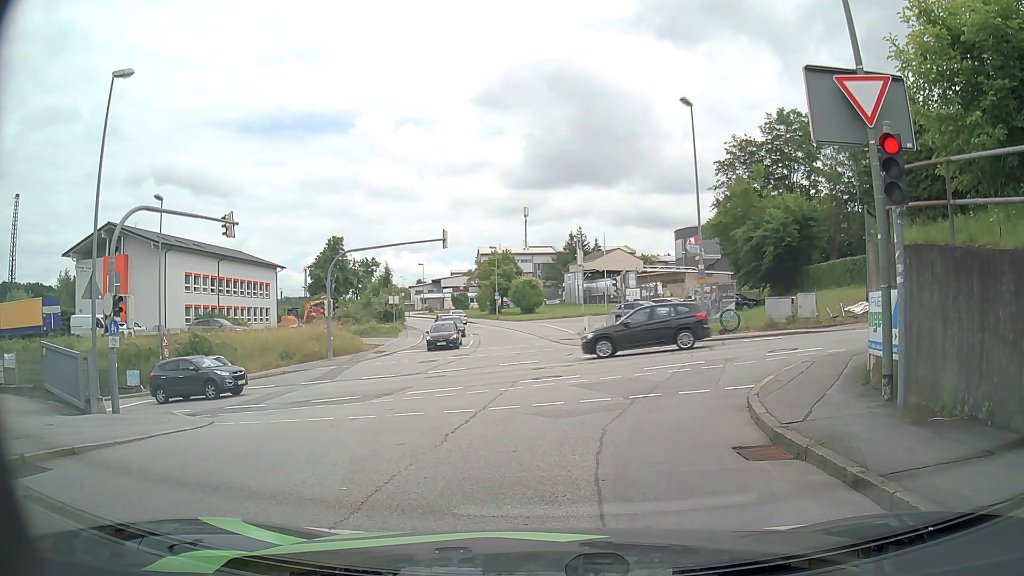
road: residential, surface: asphalt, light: Day
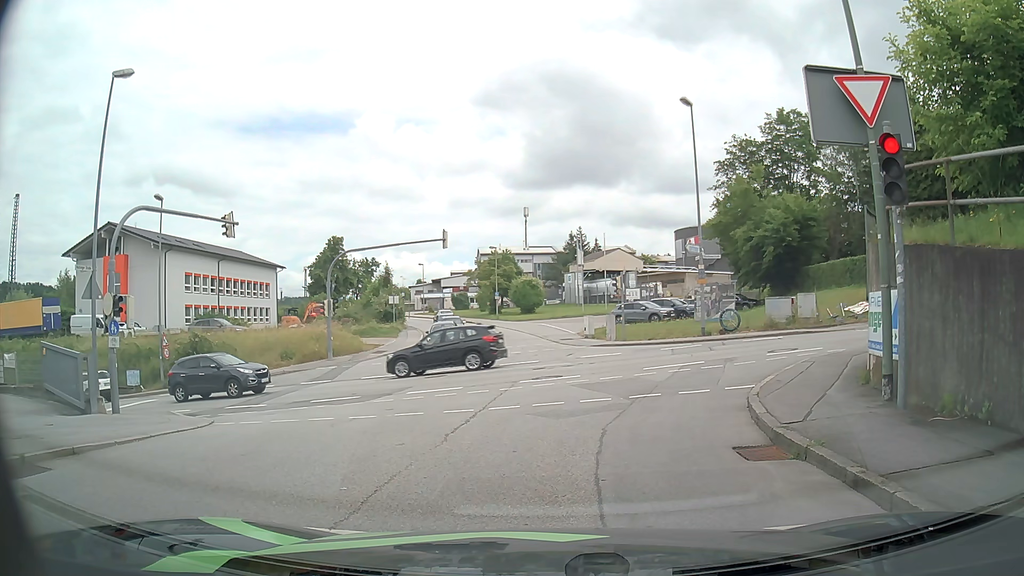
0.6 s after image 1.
(0.0, 0.0) m; 0°
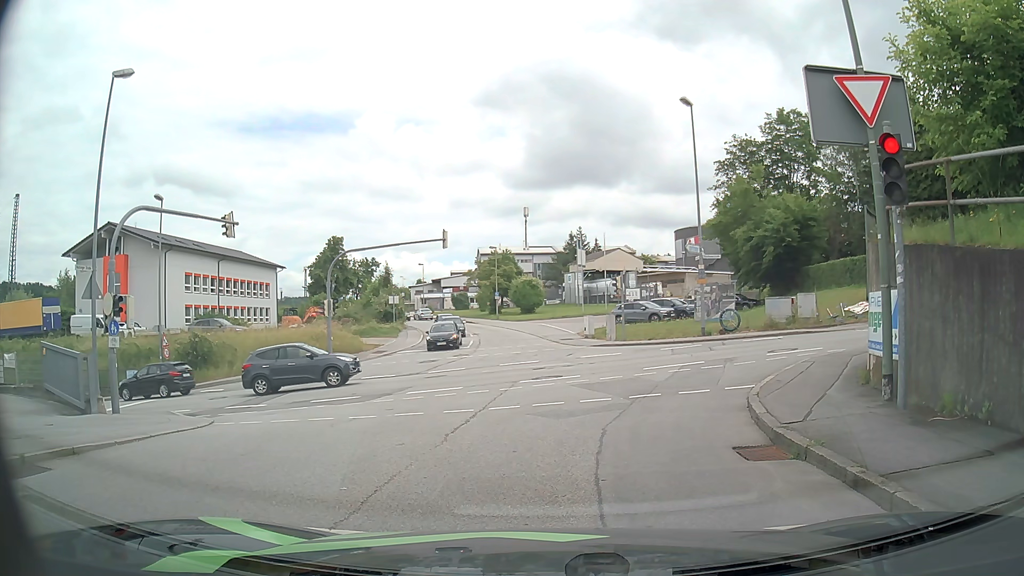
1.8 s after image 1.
(0.0, 0.0) m; 0°
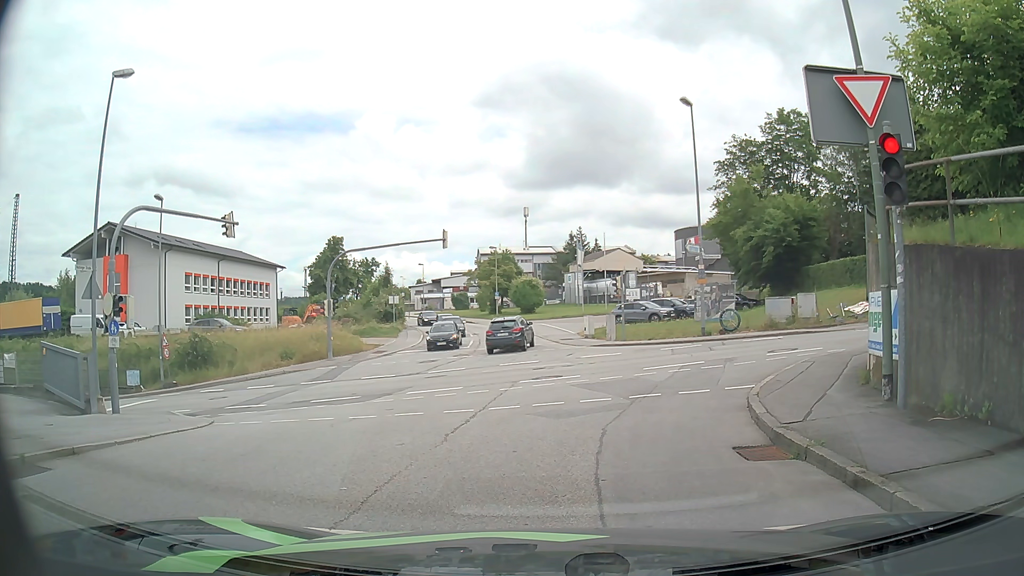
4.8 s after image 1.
(0.0, 0.0) m; 0°
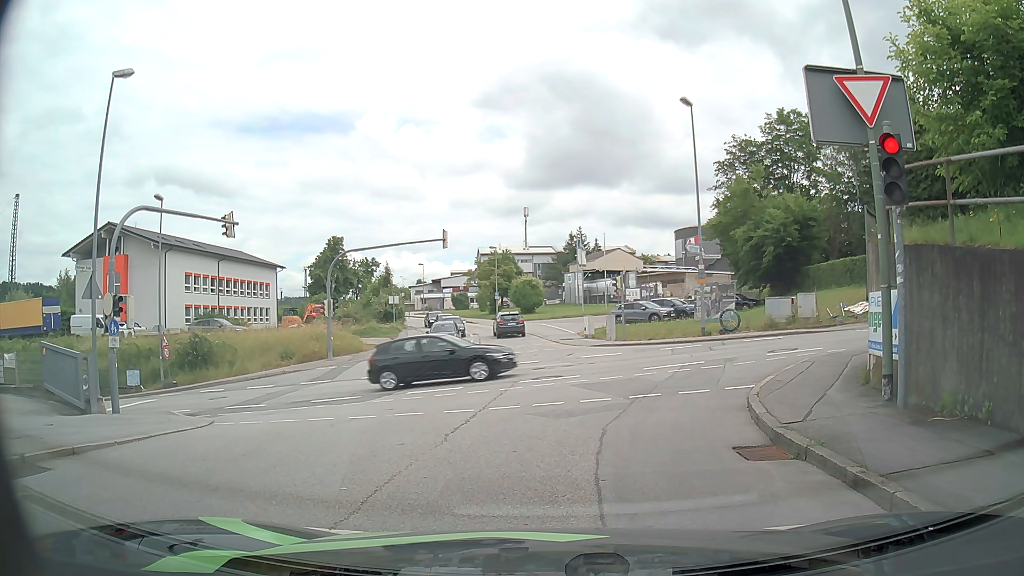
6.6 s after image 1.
(0.0, 0.0) m; 0°
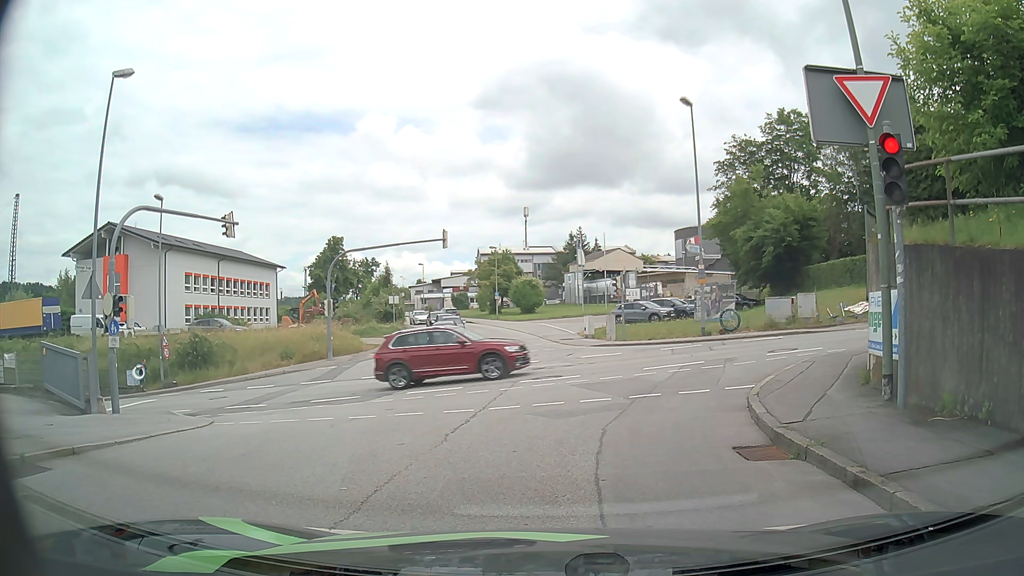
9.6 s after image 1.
(0.0, 0.0) m; 0°
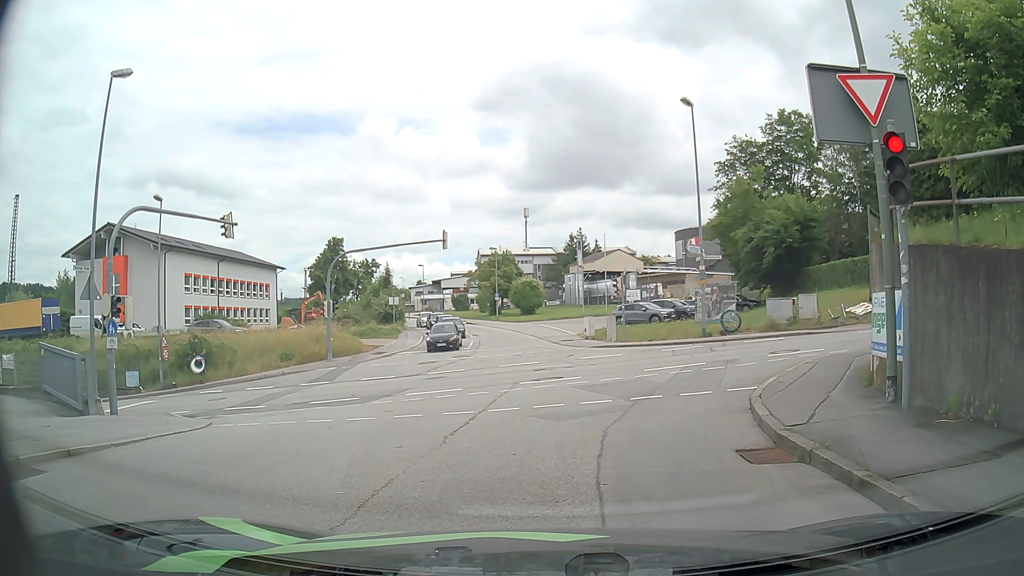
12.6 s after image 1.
(0.0, +0.1) m; 0°
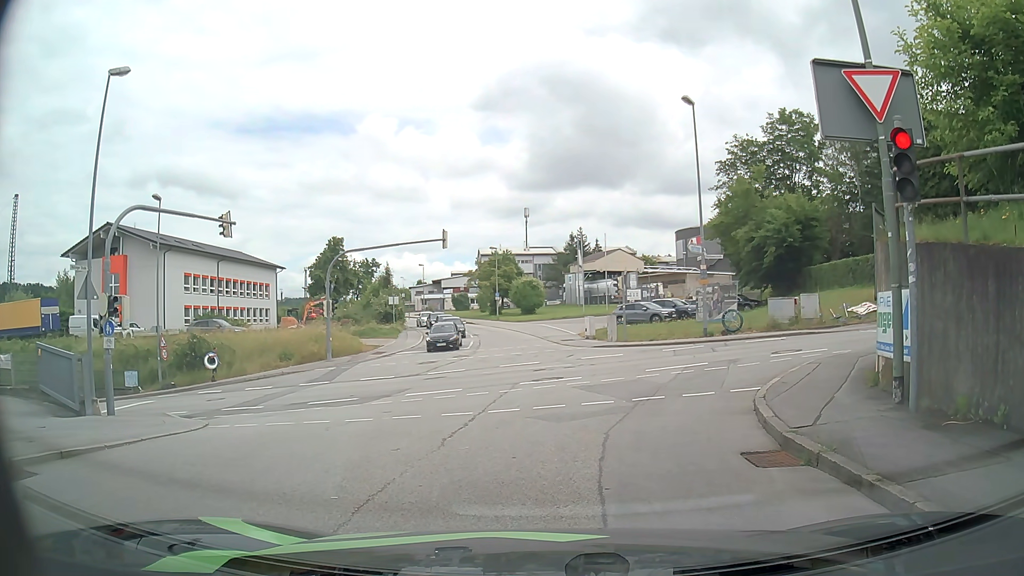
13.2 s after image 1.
(0.0, +0.2) m; 0°
